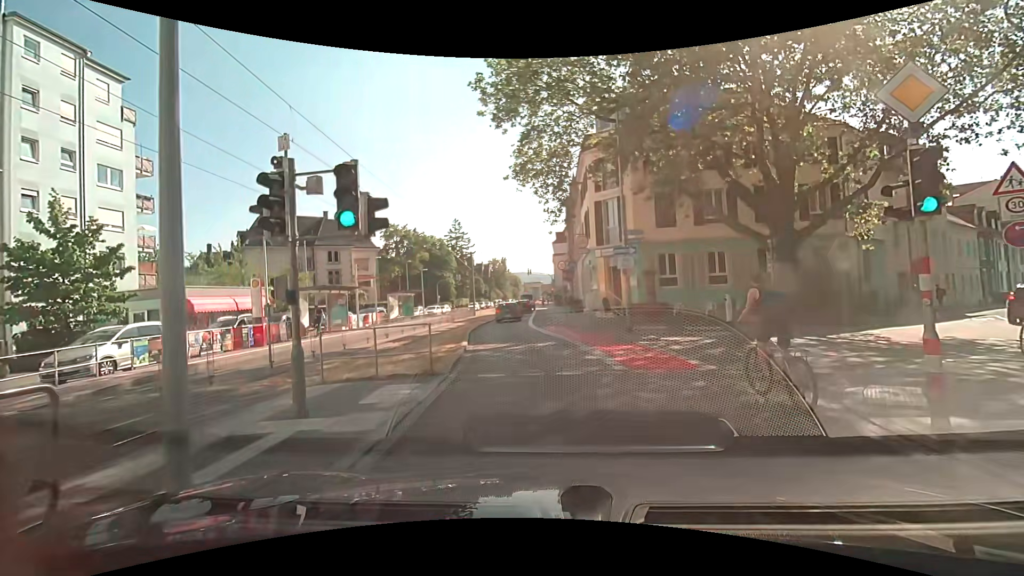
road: secondary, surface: asphalt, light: Day
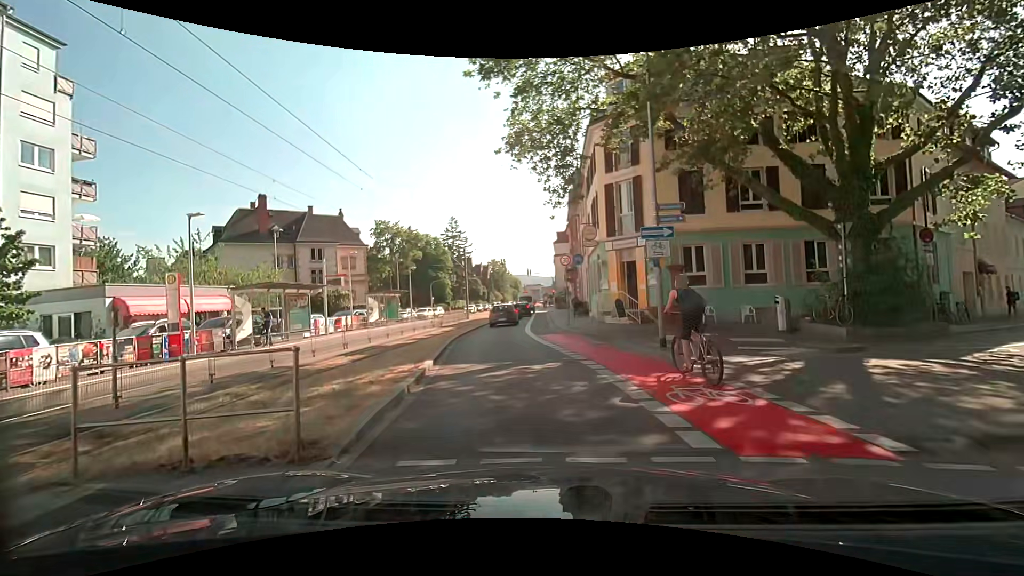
(0.0, +5.0) m; 0°
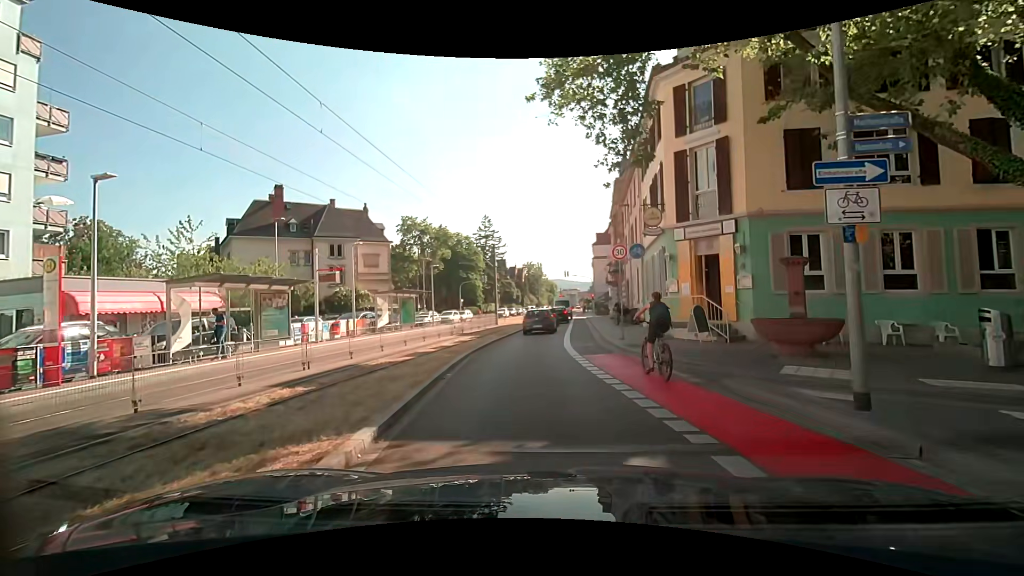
(-0.3, +6.1) m; -3°
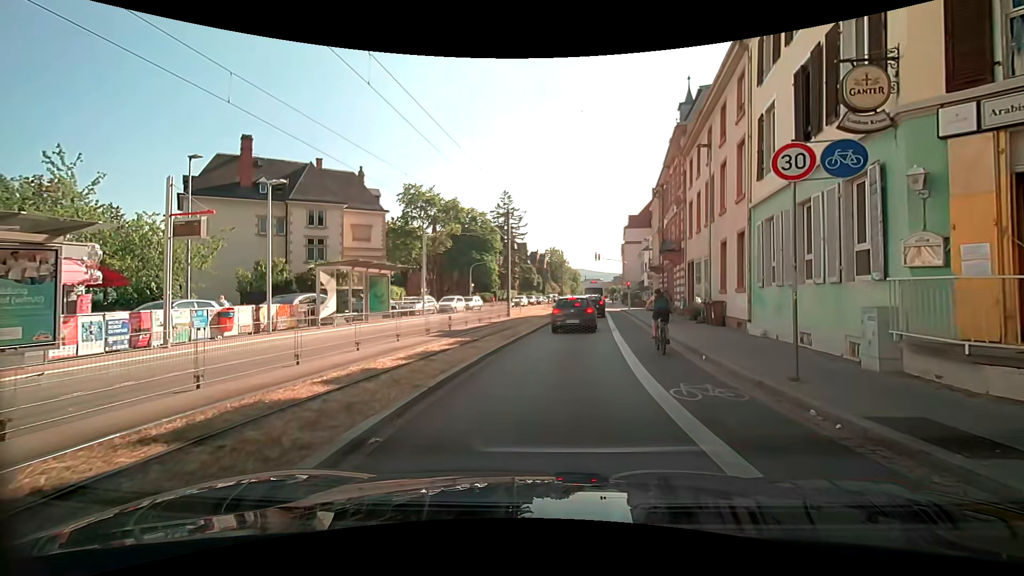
(-0.6, +10.9) m; -3°
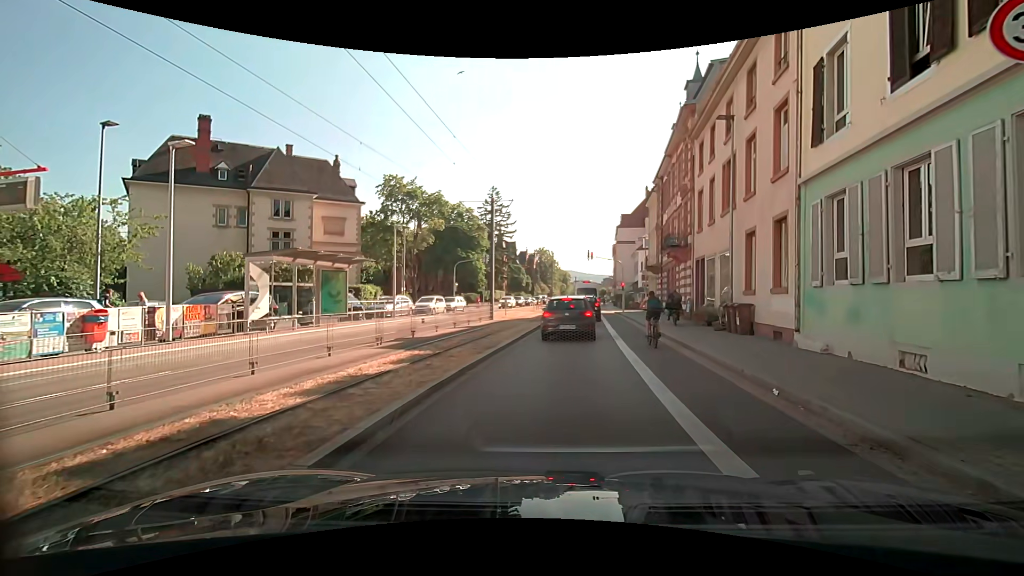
(0.0, +3.9) m; +2°
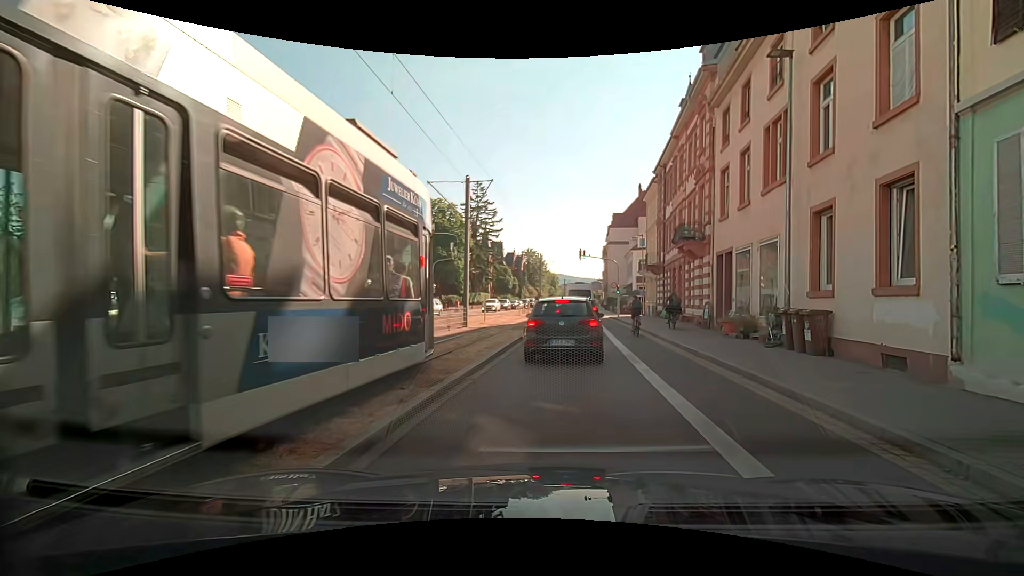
(0.0, +5.2) m; -1°
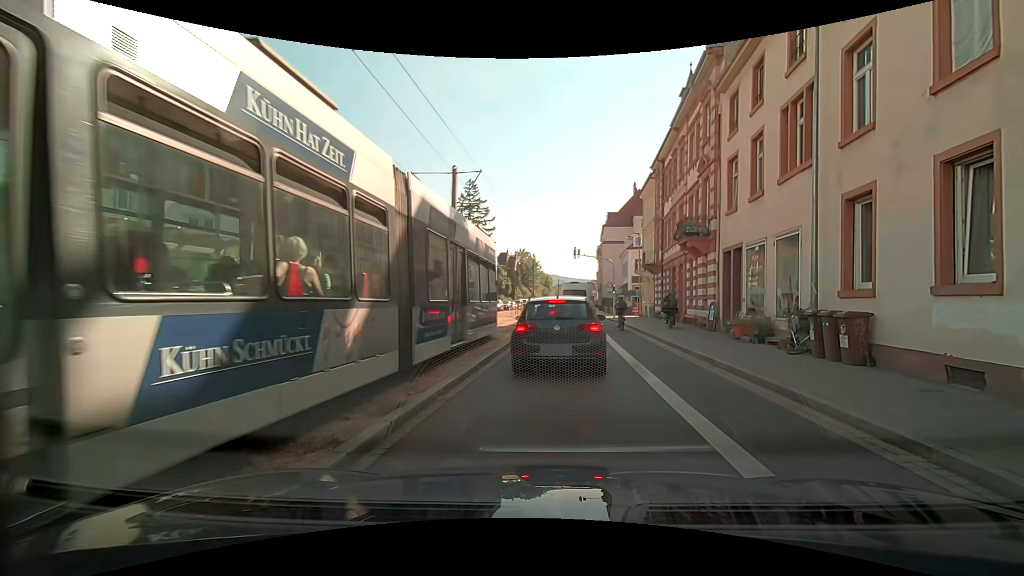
(+0.1, +1.7) m; +2°
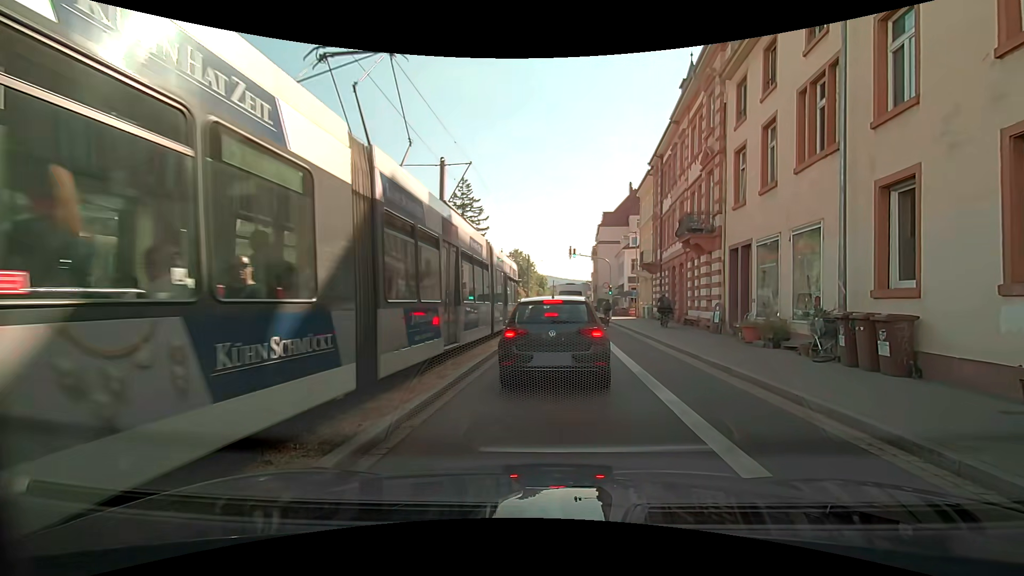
(0.0, +1.4) m; 0°
